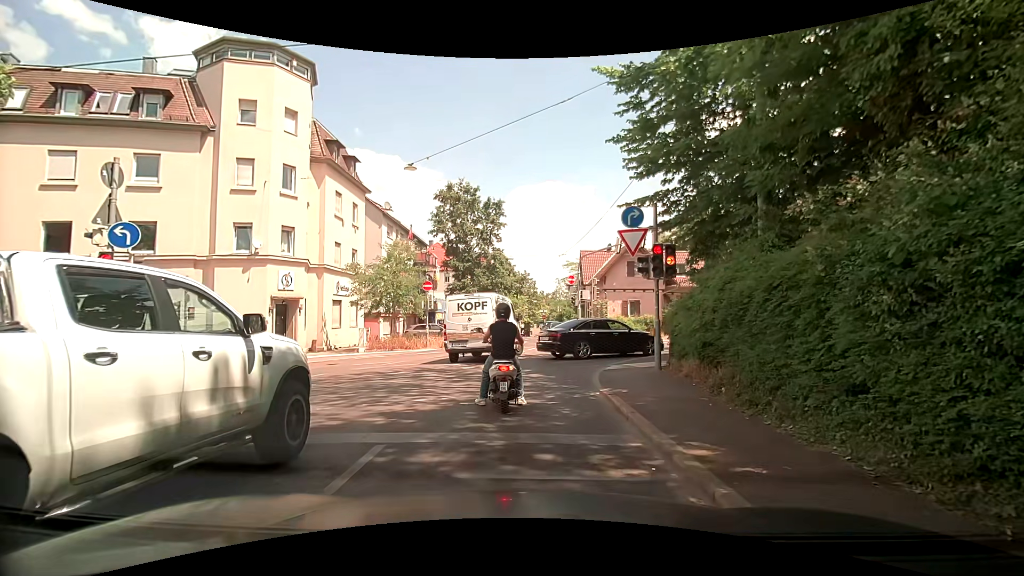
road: unclassified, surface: asphalt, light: Day
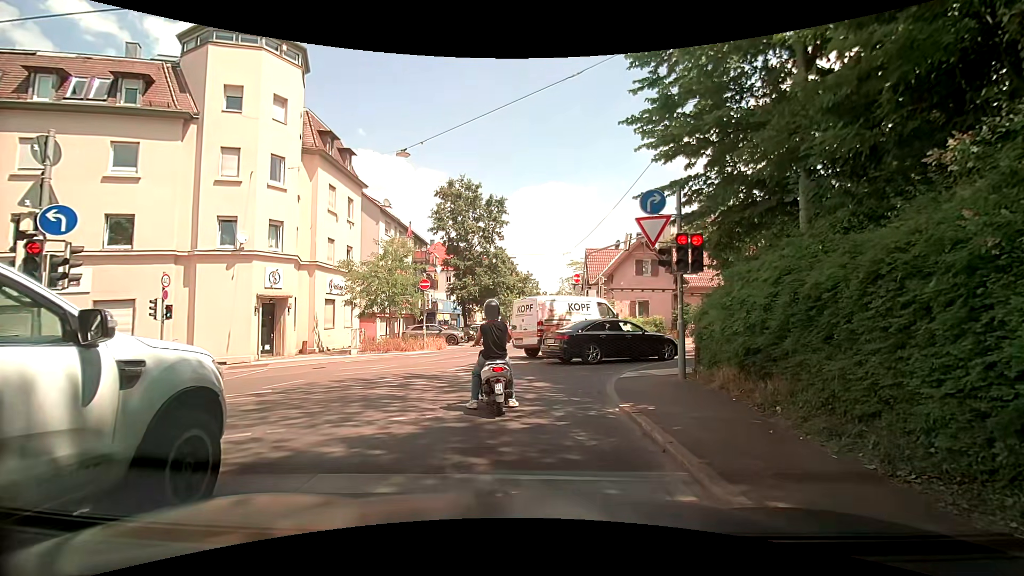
(0.0, +1.6) m; 0°
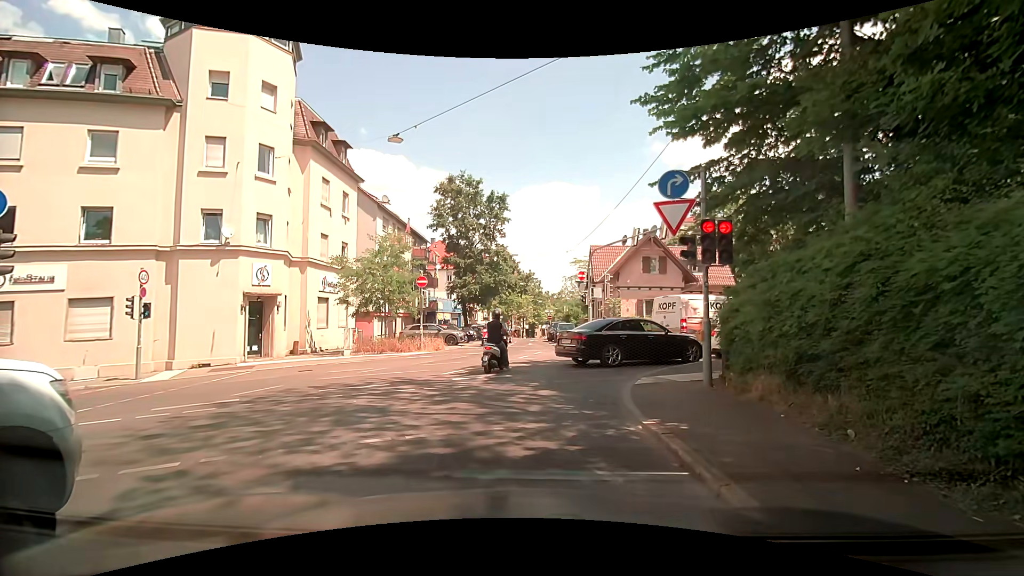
(0.0, +1.4) m; 0°
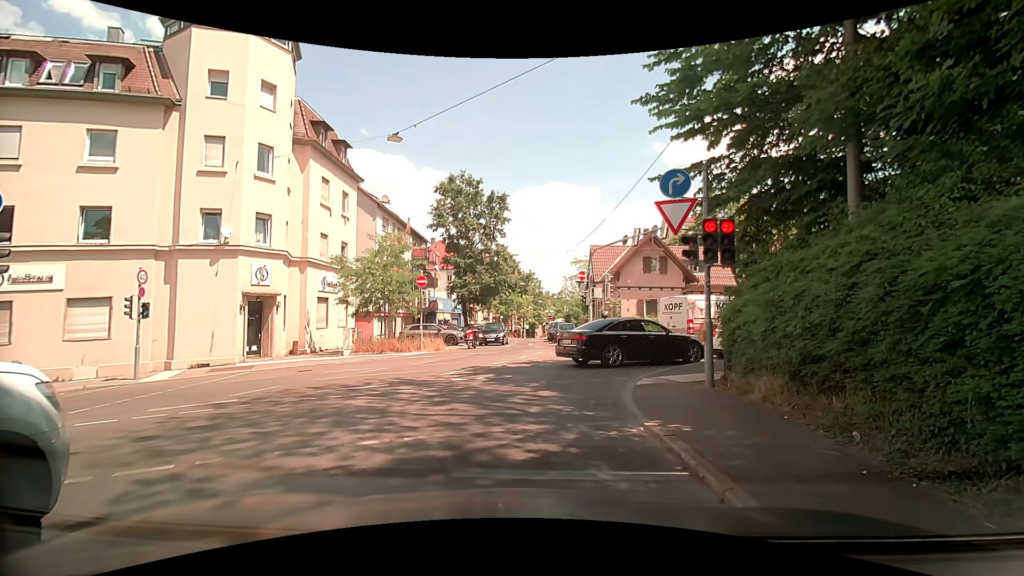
(0.0, +0.2) m; 0°
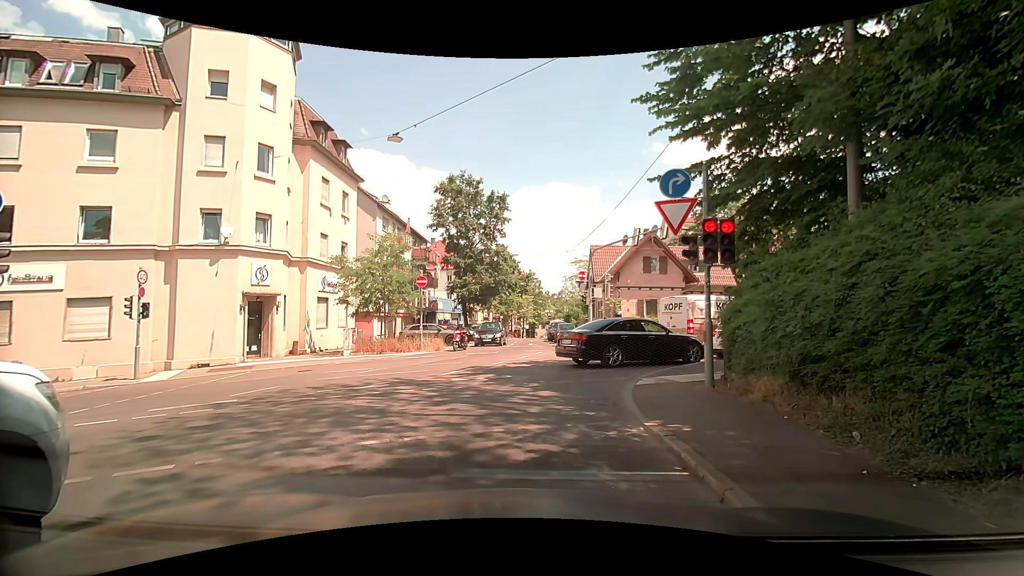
(0.0, 0.0) m; 0°
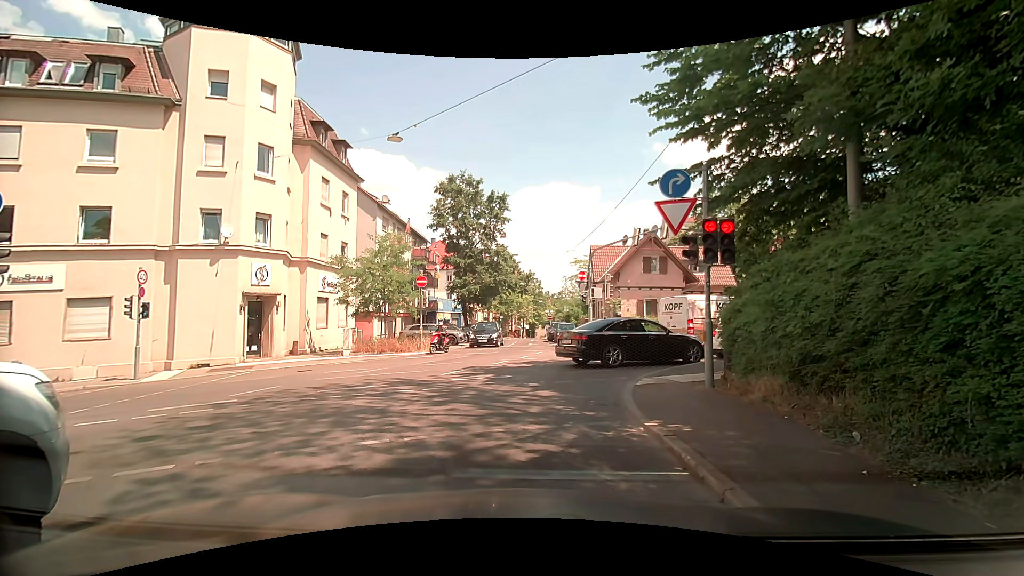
(0.0, 0.0) m; 0°
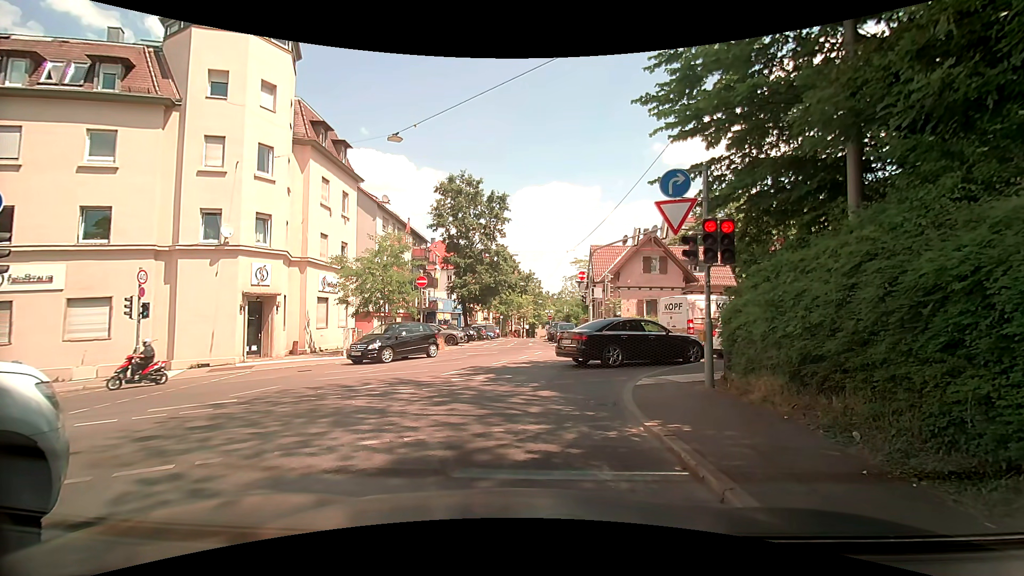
(0.0, 0.0) m; 0°
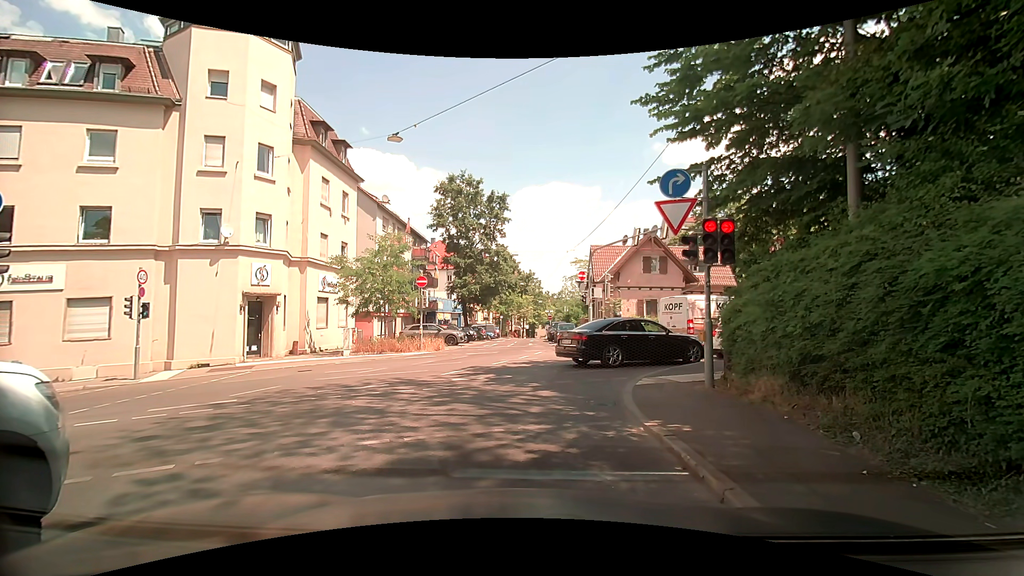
(0.0, 0.0) m; 0°
